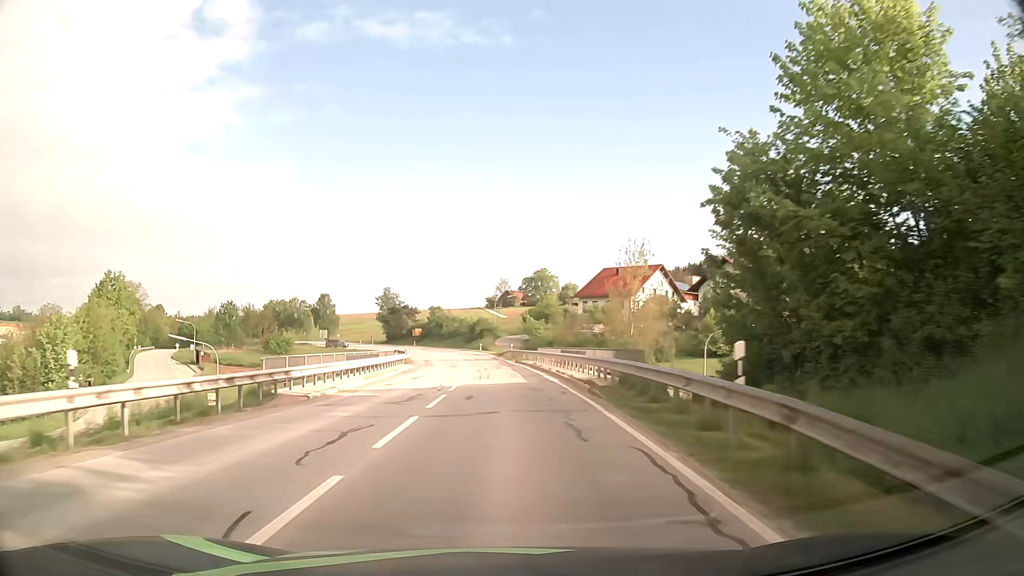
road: secondary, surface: asphalt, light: Day
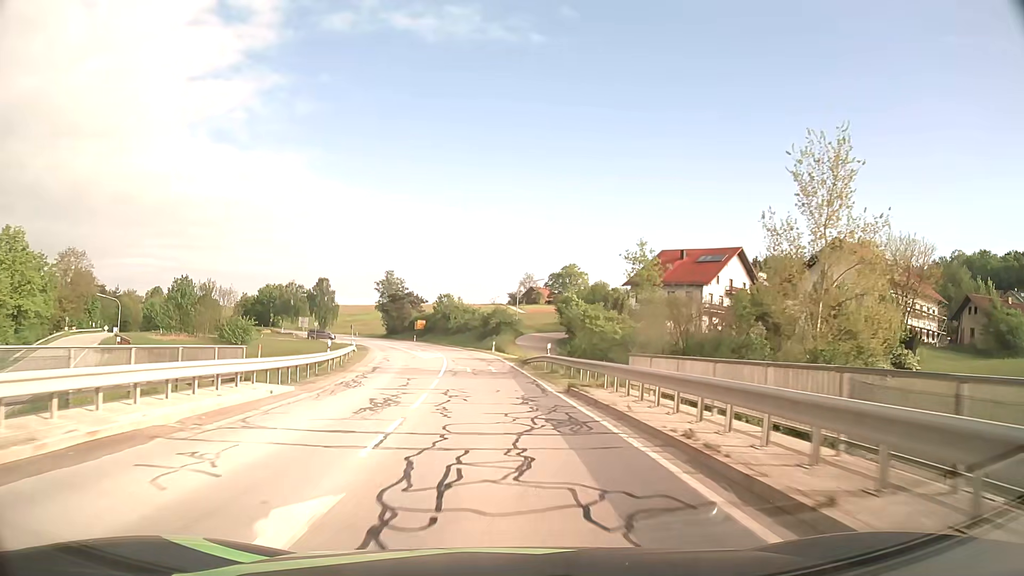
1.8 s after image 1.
(-0.2, +31.9) m; -1°
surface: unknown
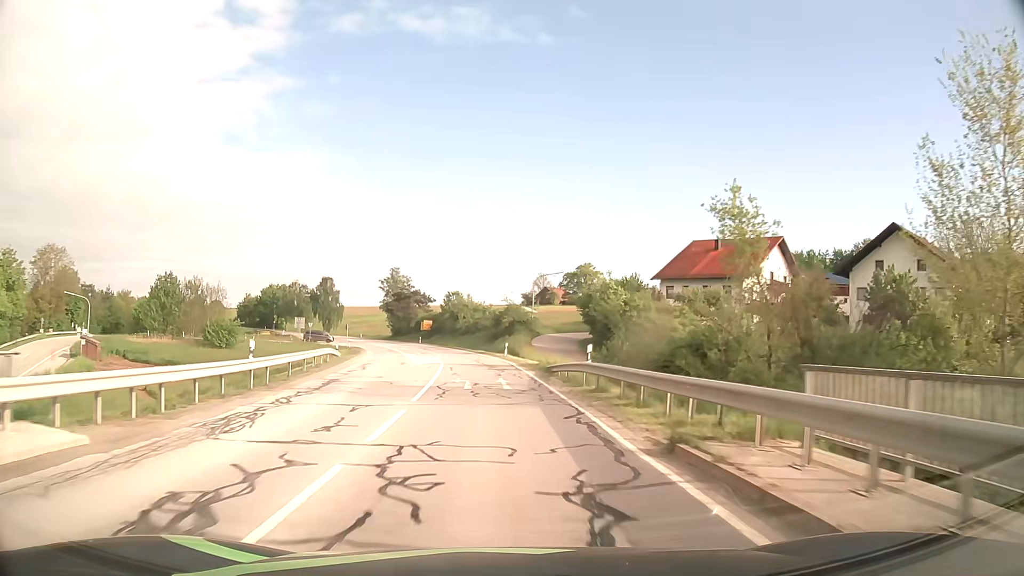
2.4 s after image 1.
(-0.1, +10.6) m; -1°
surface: asphalt
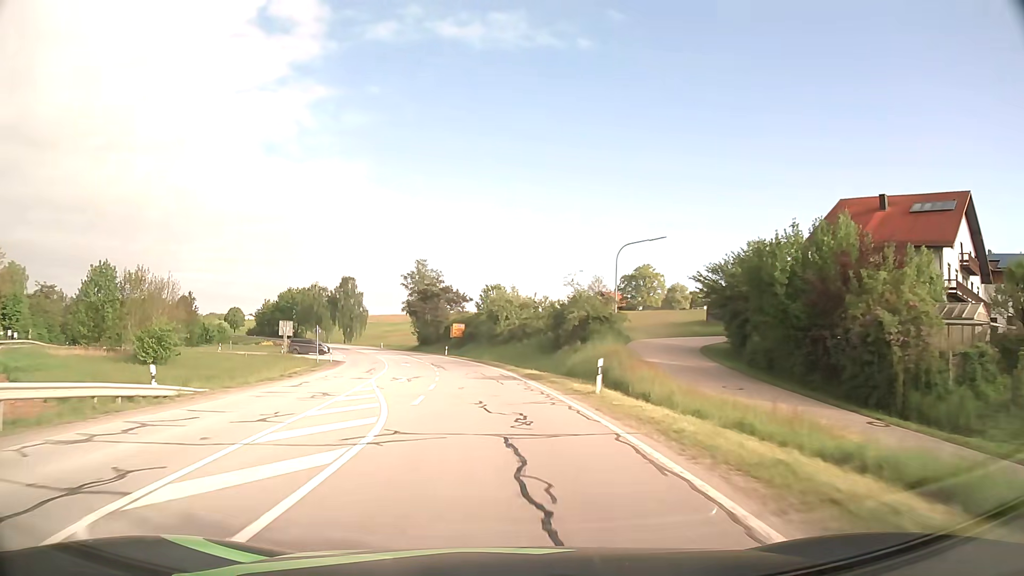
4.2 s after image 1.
(-1.1, +31.6) m; -4°
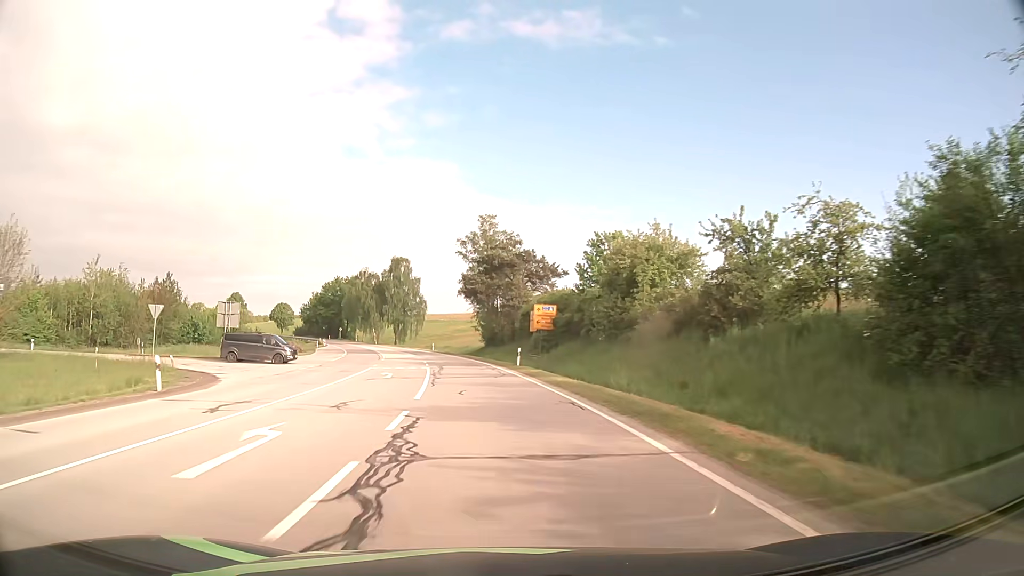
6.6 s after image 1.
(-2.5, +41.9) m; -7°
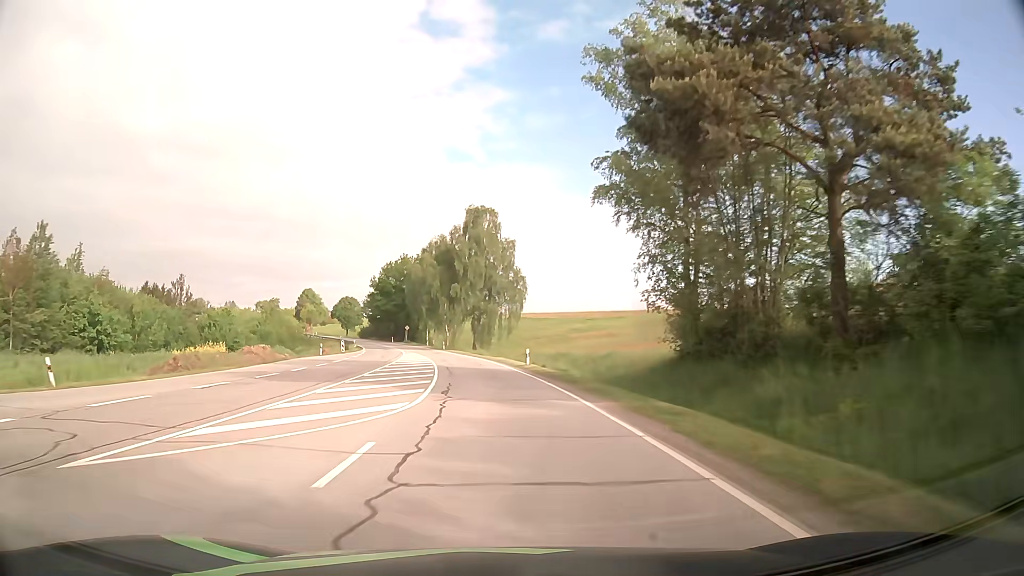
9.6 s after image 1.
(-4.4, +52.2) m; -10°
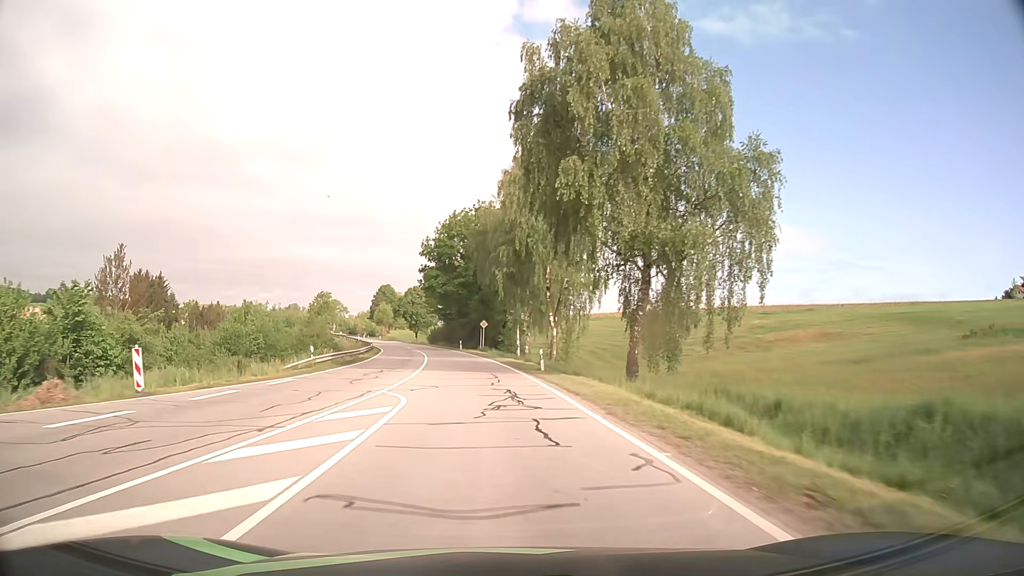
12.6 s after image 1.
(-3.8, +52.5) m; -9°
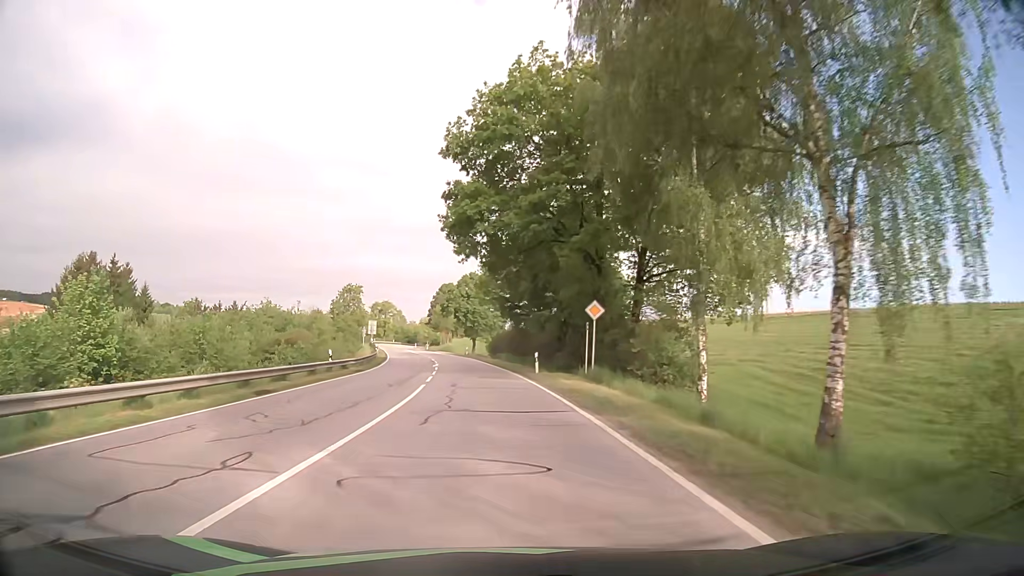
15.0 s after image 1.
(-2.6, +42.0) m; -7°
(0, +10) (-1, +20) (-1, +30) (-2, +40) (-4, +50) (-5, +60) (-7, +70) (-8, +79) (-10, +89) (-12, +99) m
